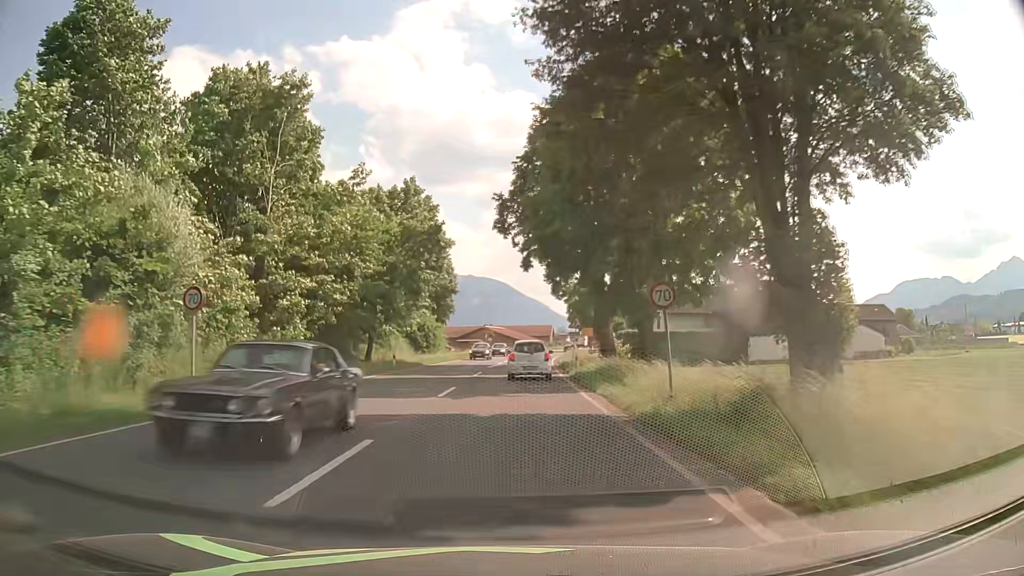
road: primary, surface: asphalt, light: Day
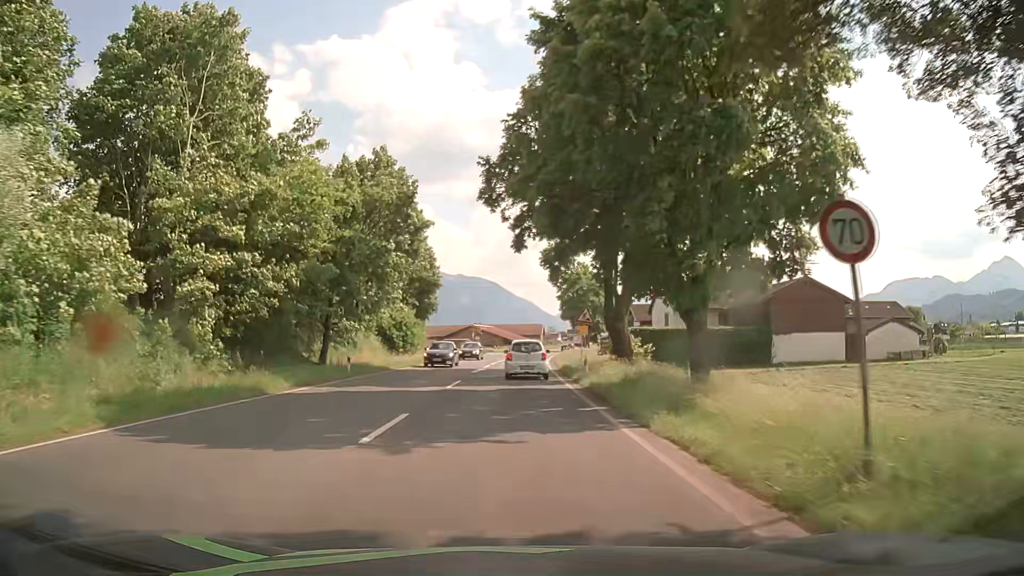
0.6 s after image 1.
(+0.1, +8.4) m; +1°
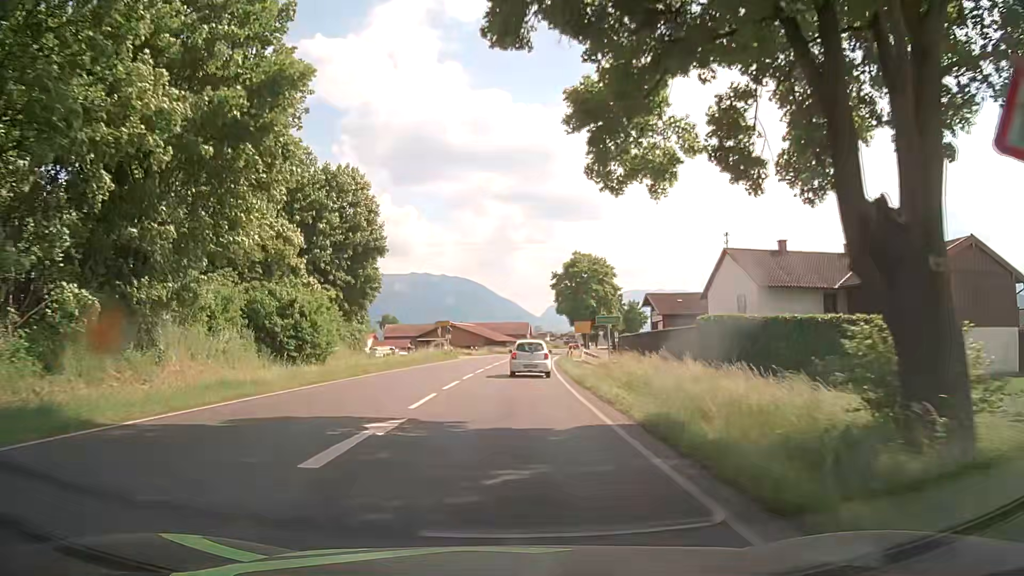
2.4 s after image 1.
(+0.4, +25.0) m; +2°
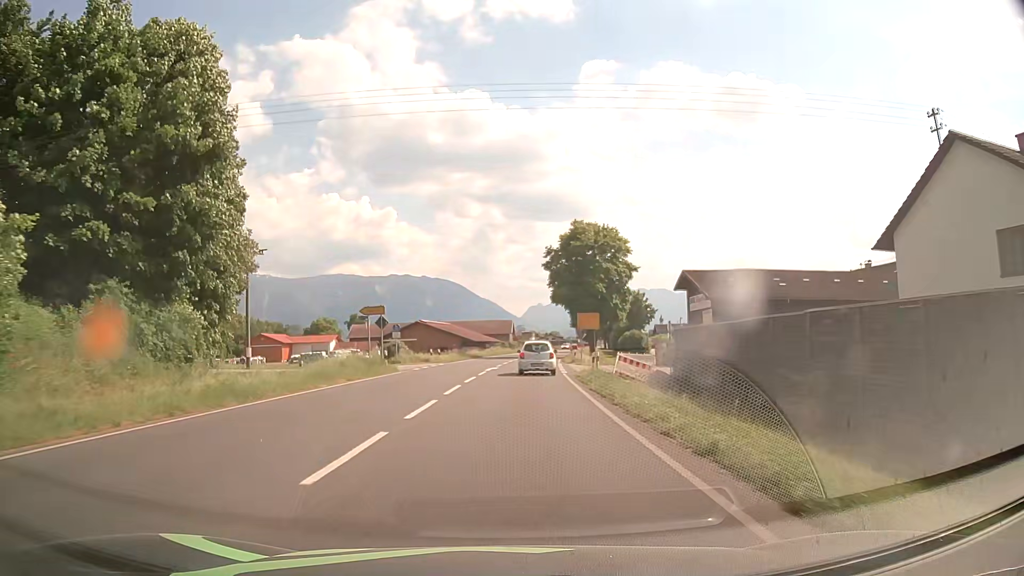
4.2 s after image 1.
(+0.2, +25.7) m; +2°
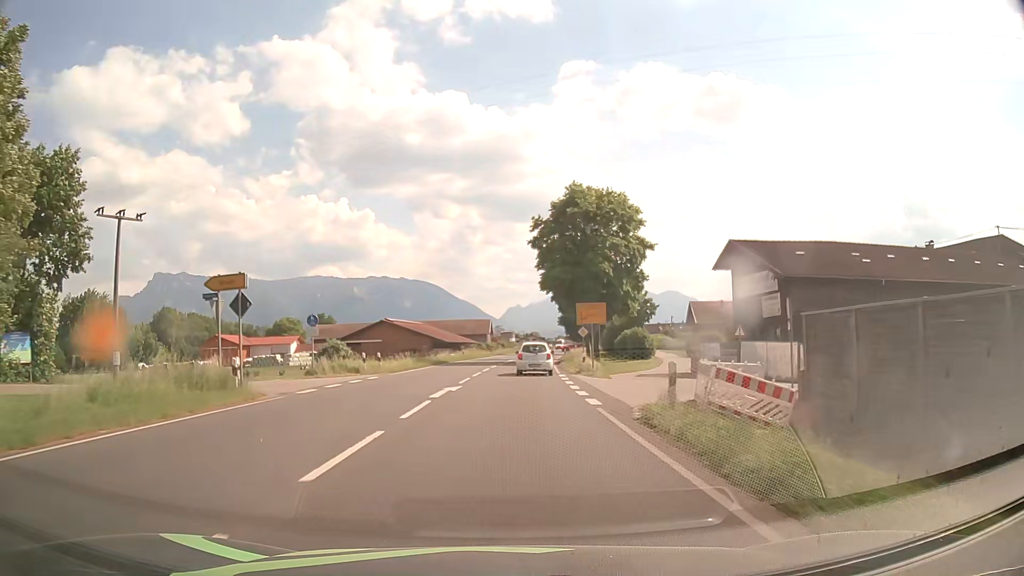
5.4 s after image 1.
(+0.1, +17.9) m; +1°
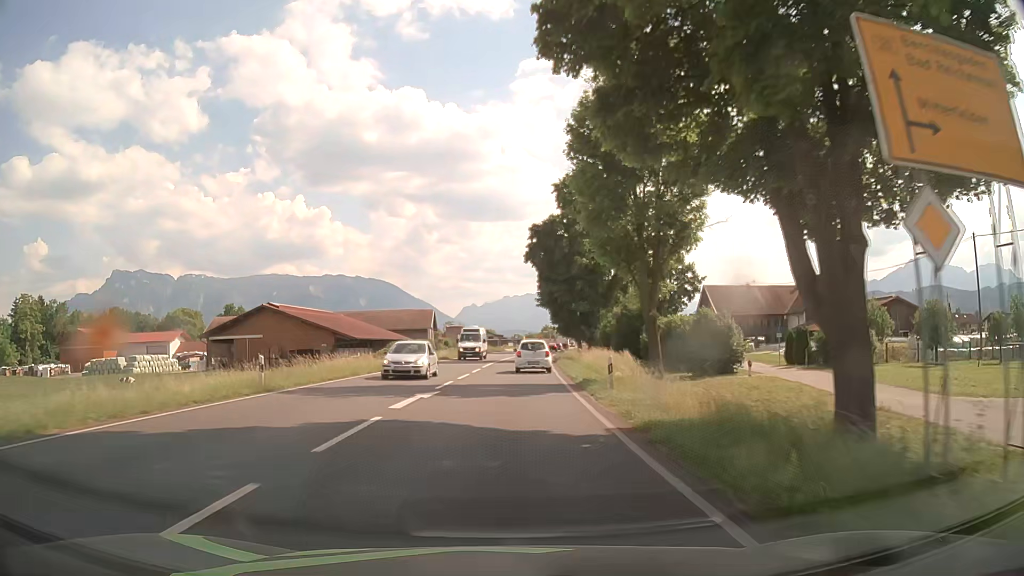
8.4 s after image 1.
(+1.4, +46.3) m; +3°
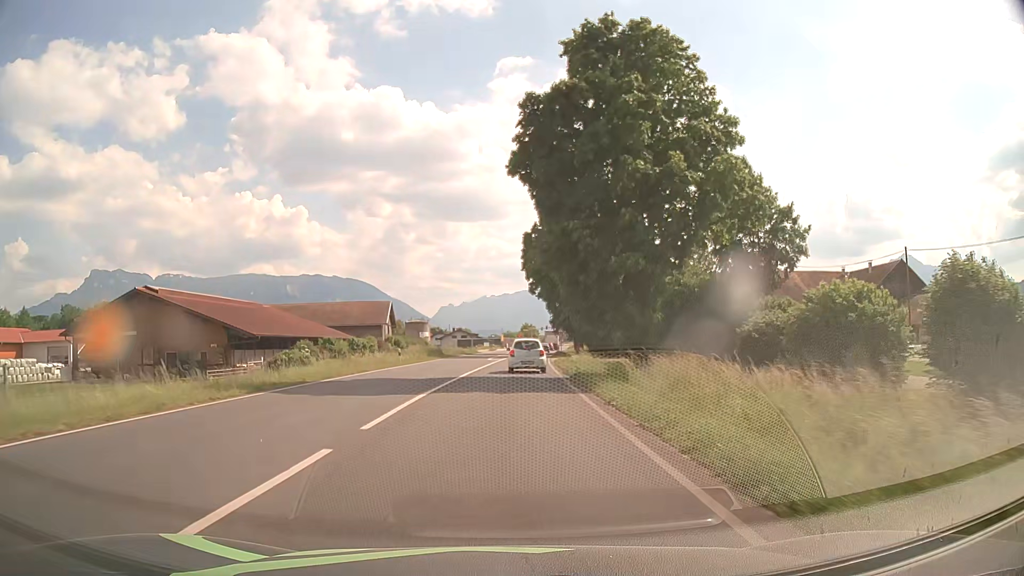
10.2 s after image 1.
(+0.5, +27.8) m; +3°
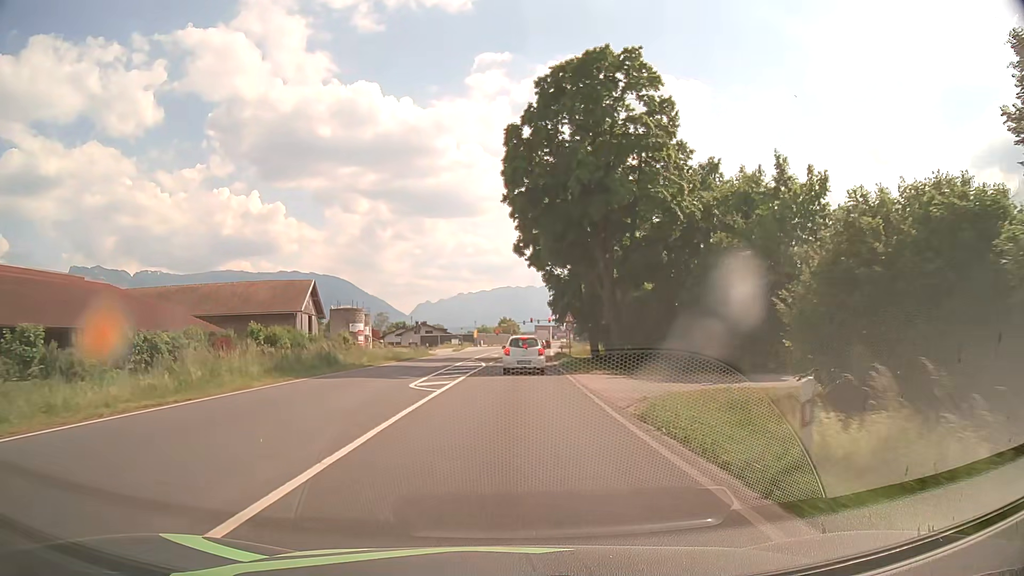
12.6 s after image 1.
(+0.3, +35.6) m; +1°
(0, +10) (0, +20) (+1, +30) (+1, +40) (+1, +50) (+2, +60) (+3, +70) (+3, +80) (+4, +90) (+5, +100) m
